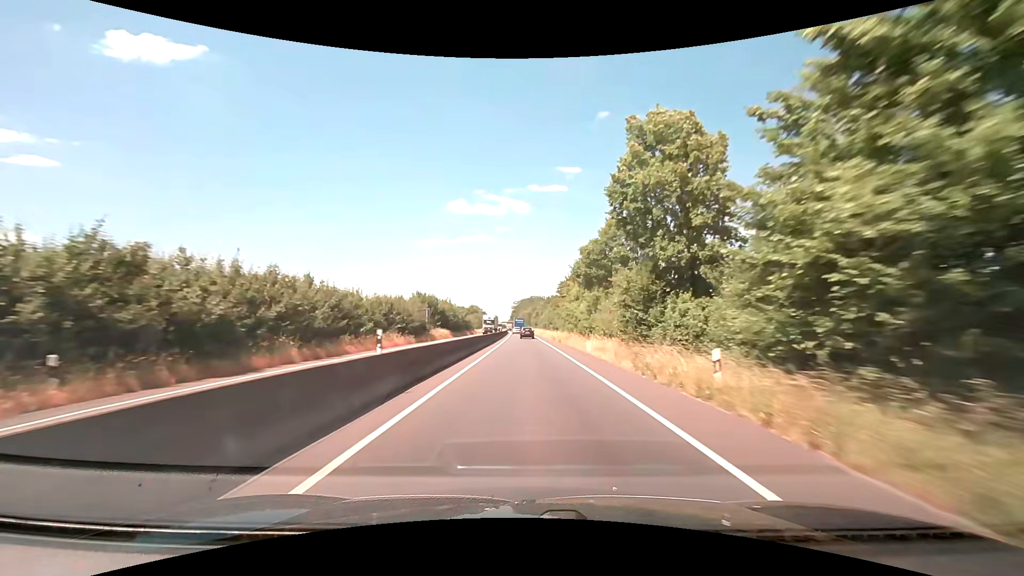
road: trunk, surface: asphalt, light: Day
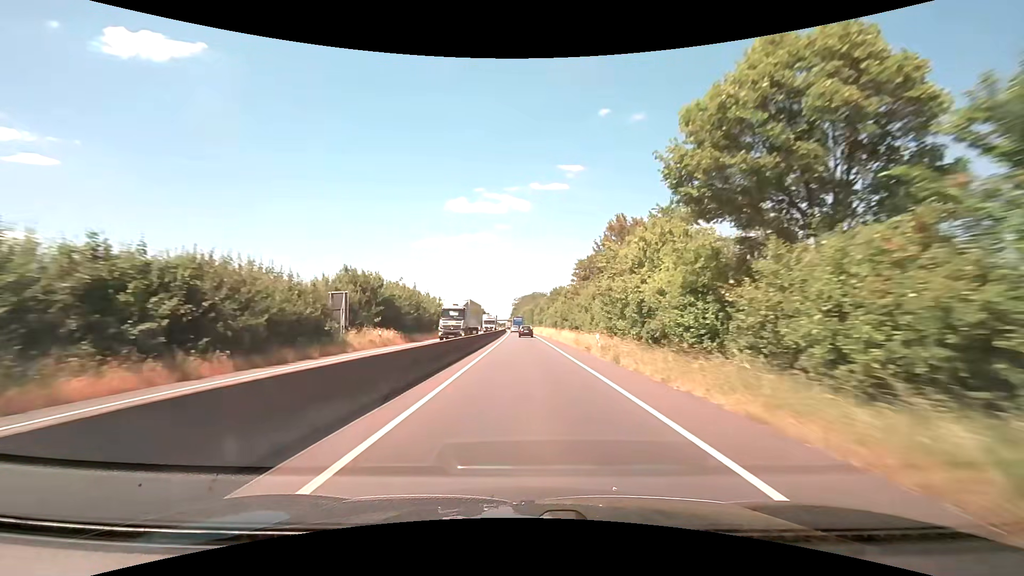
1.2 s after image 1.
(-0.1, +27.2) m; 0°
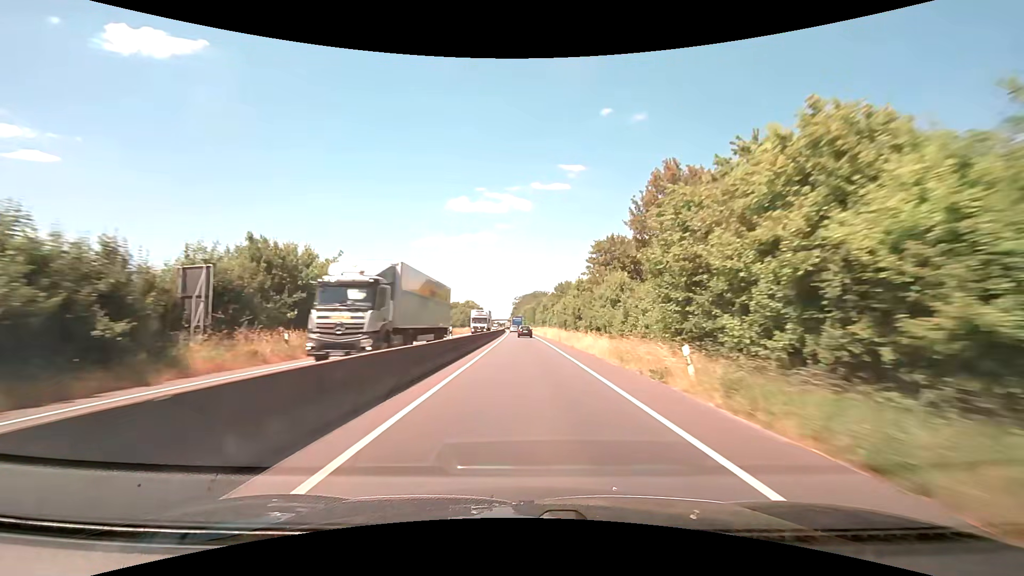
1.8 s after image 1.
(0.0, +13.7) m; 0°
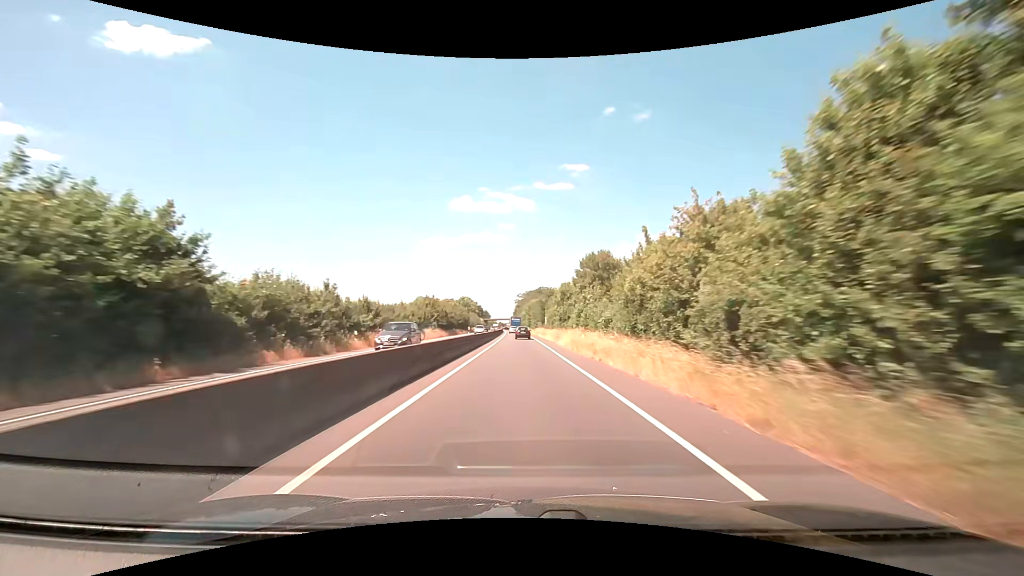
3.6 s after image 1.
(-0.1, +41.5) m; -1°
